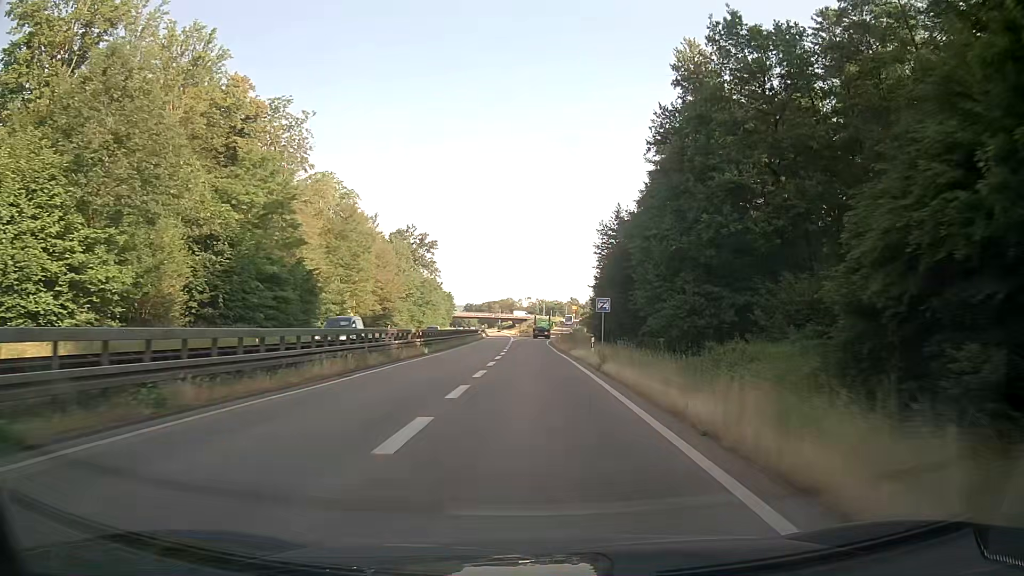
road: trunk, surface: asphalt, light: Day
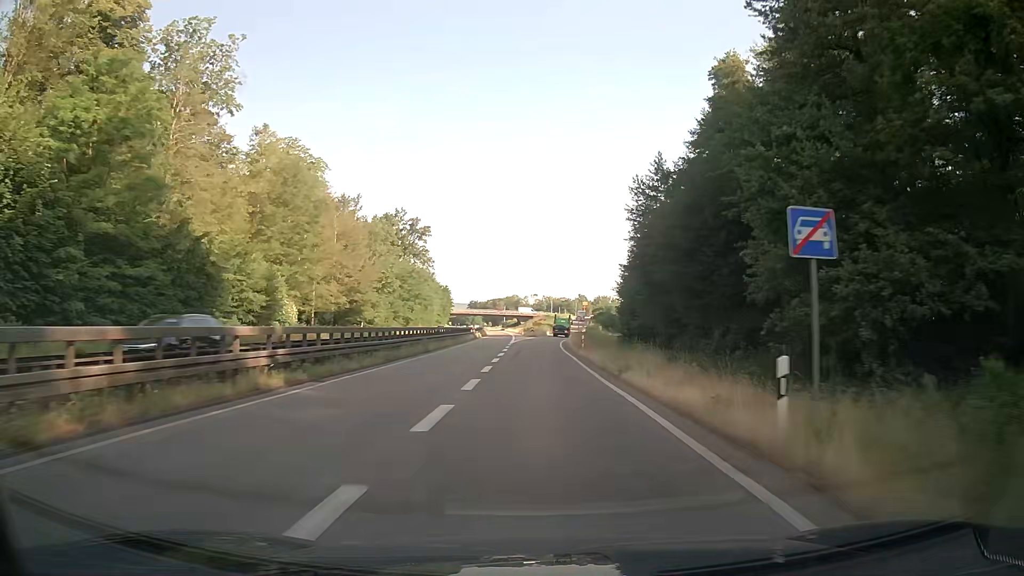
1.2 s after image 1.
(-0.2, +22.5) m; -1°
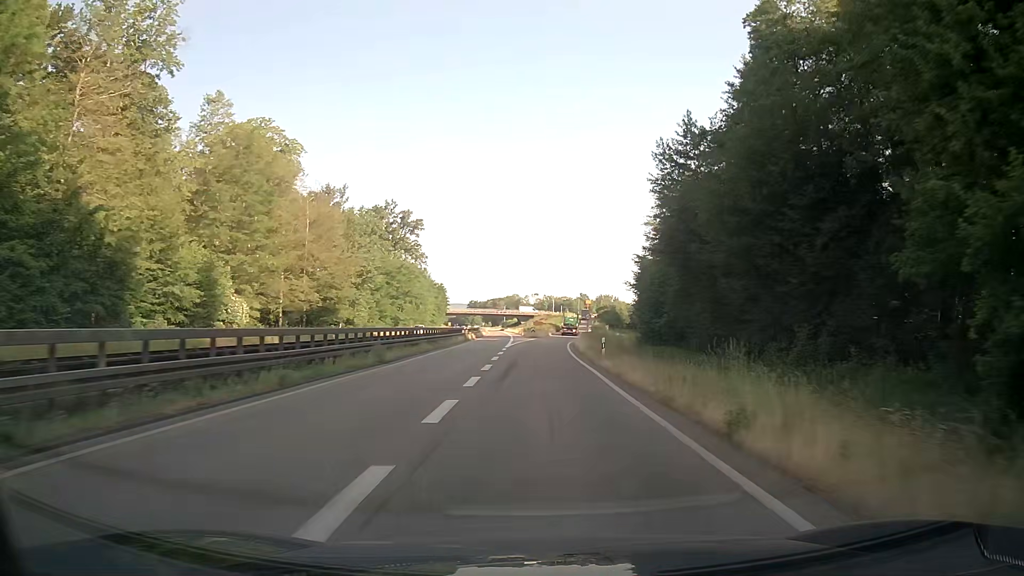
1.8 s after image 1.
(0.0, +11.1) m; 0°
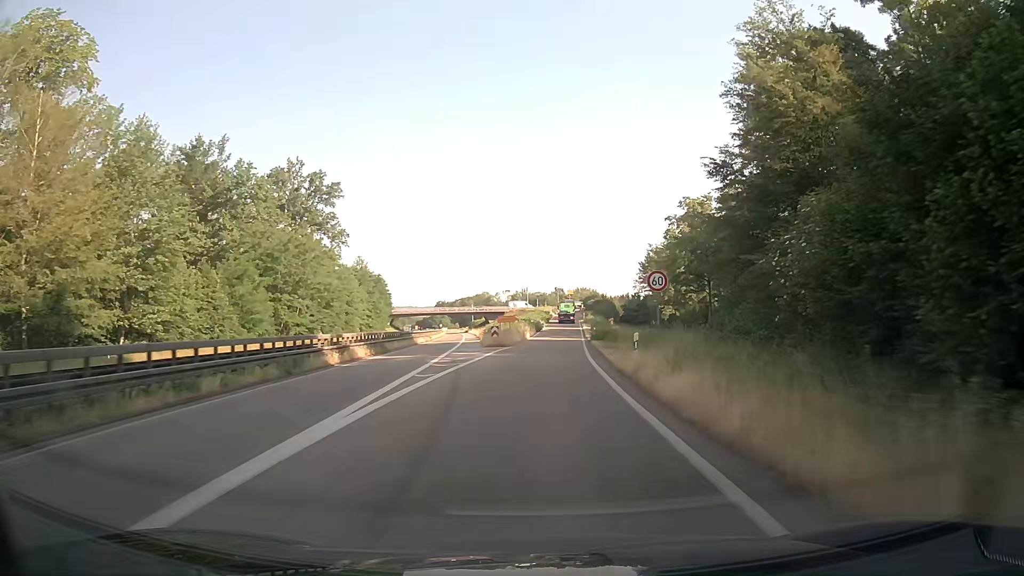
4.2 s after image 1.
(+0.8, +43.1) m; +2°
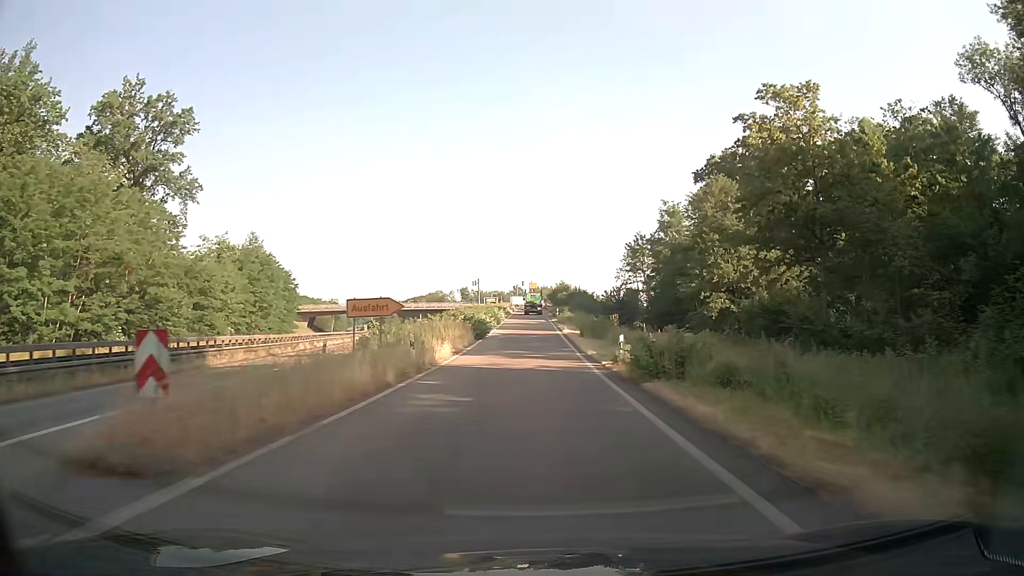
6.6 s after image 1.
(+1.4, +38.1) m; +4°
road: trunk_link
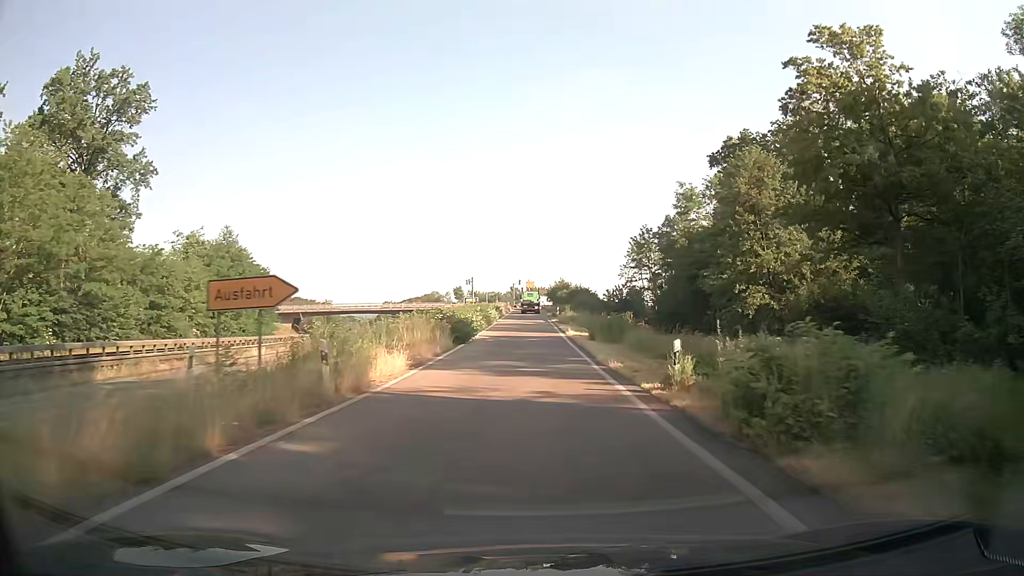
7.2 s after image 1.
(0.0, +8.8) m; 0°
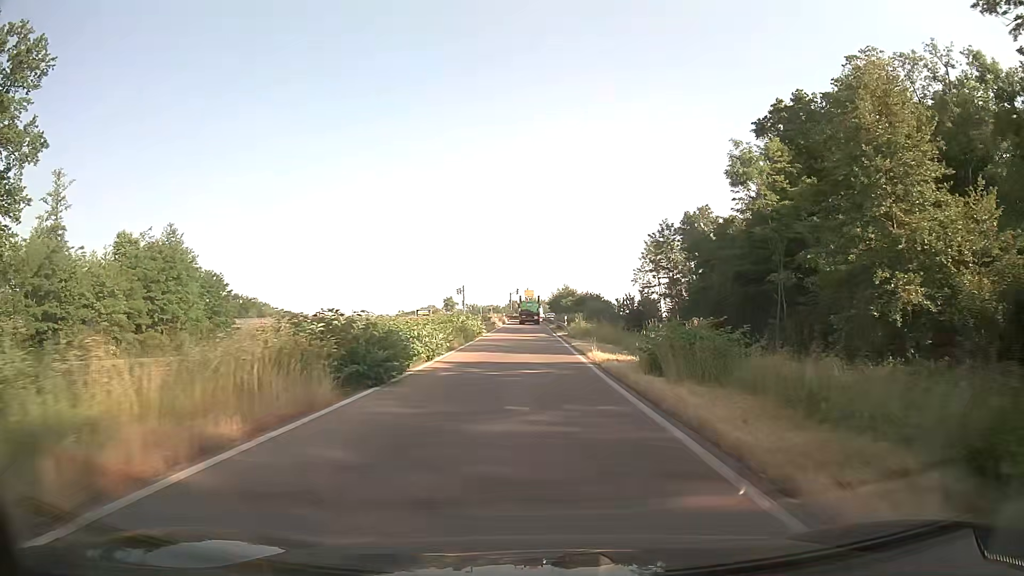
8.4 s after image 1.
(0.0, +16.8) m; 0°
